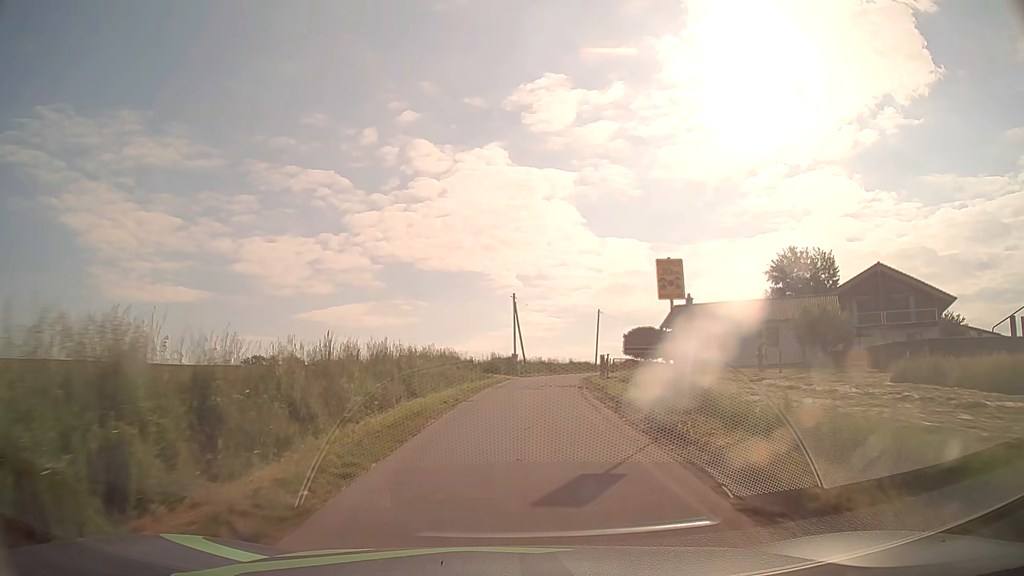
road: unclassified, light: Day
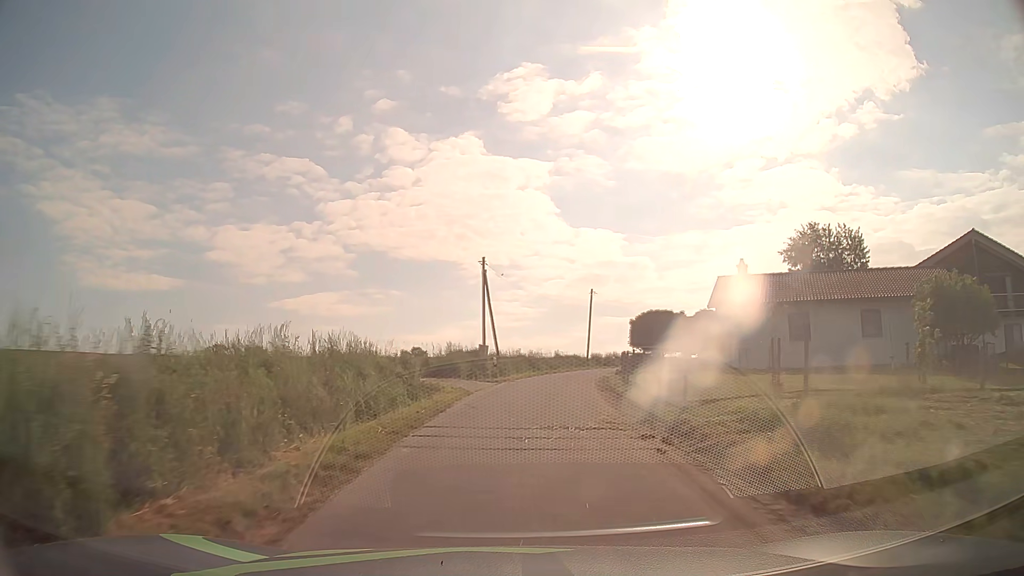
(+0.3, +15.2) m; +3°
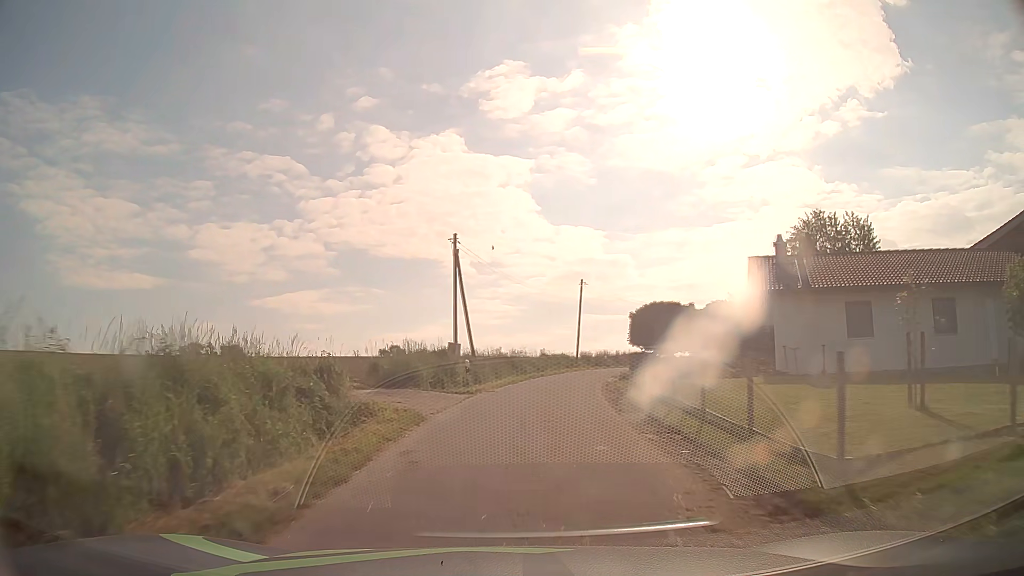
(+0.1, +6.7) m; +2°
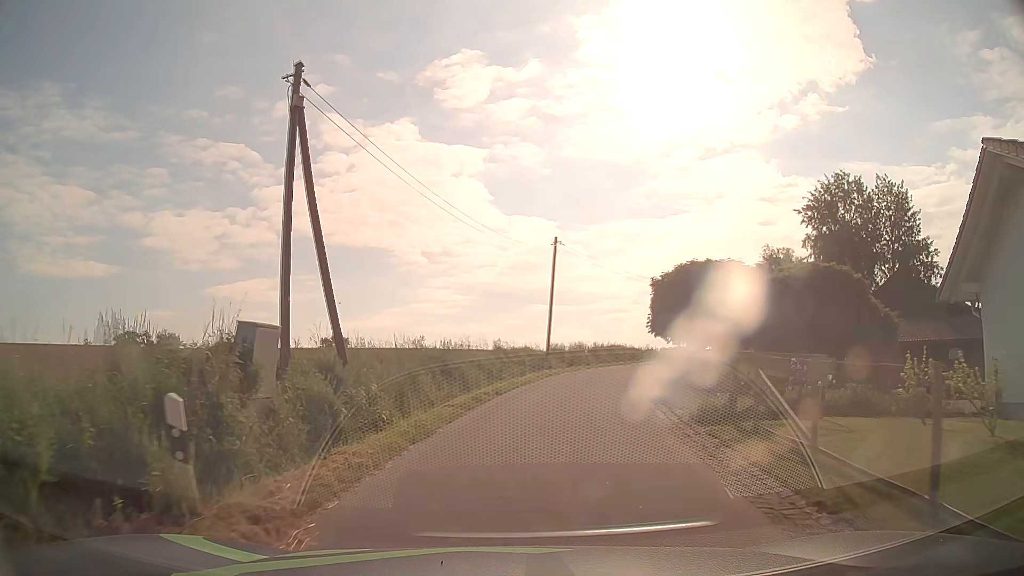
(+0.6, +16.5) m; +4°
